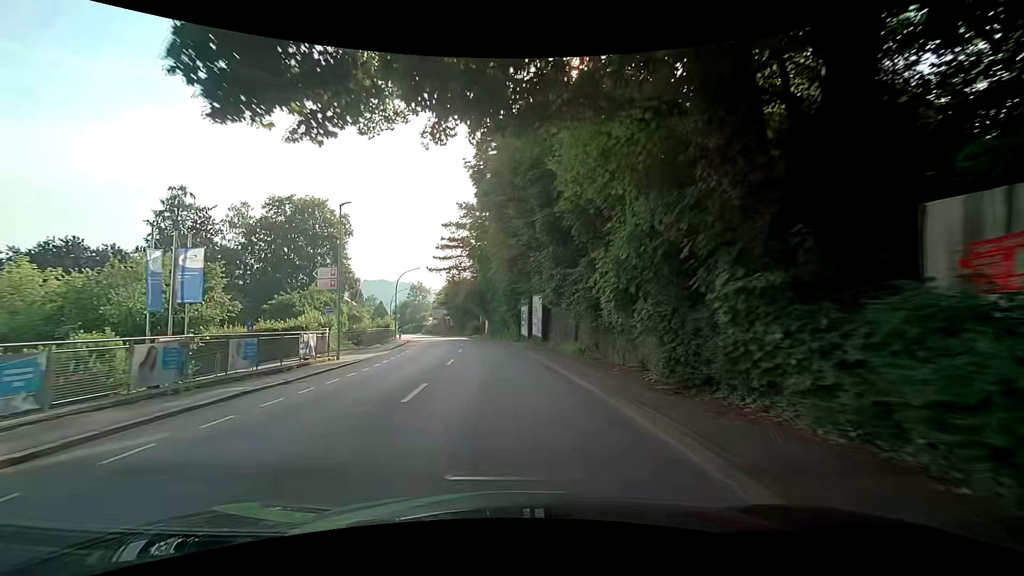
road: tertiary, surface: asphalt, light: Day
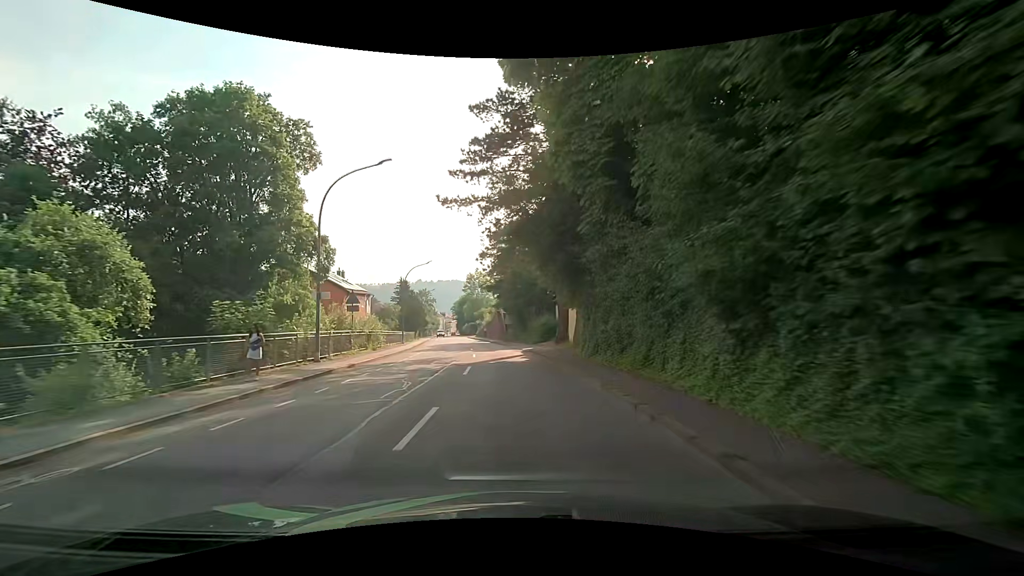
(-1.7, +39.8) m; -8°
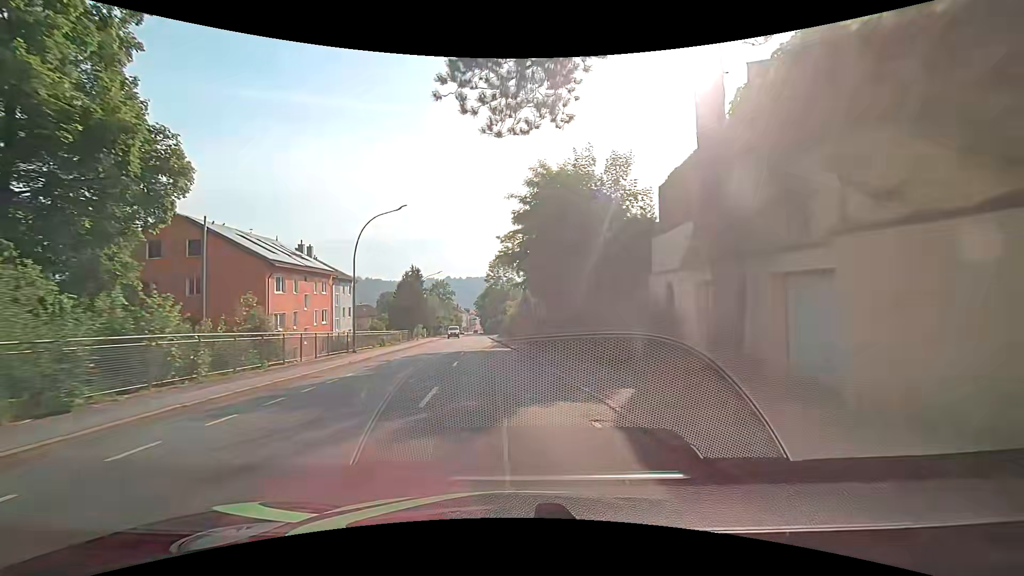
(-0.2, +24.2) m; -2°
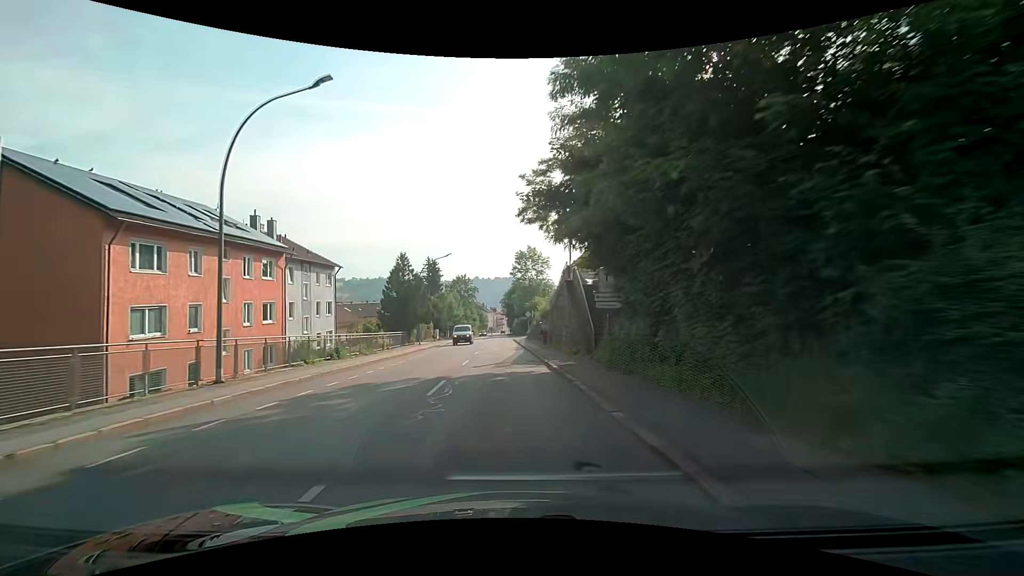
(-0.4, +16.2) m; -3°
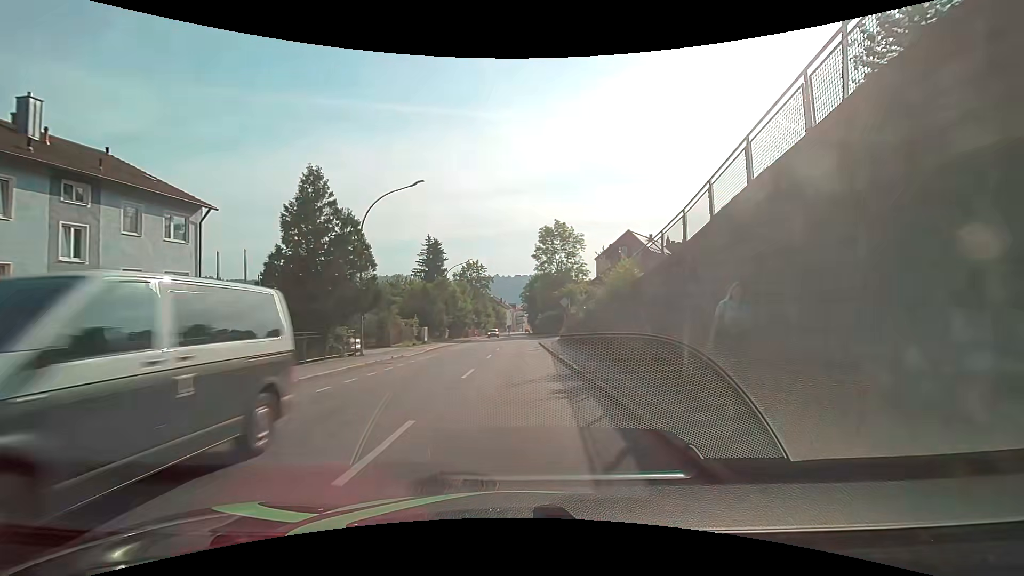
(-0.8, +24.3) m; -4°
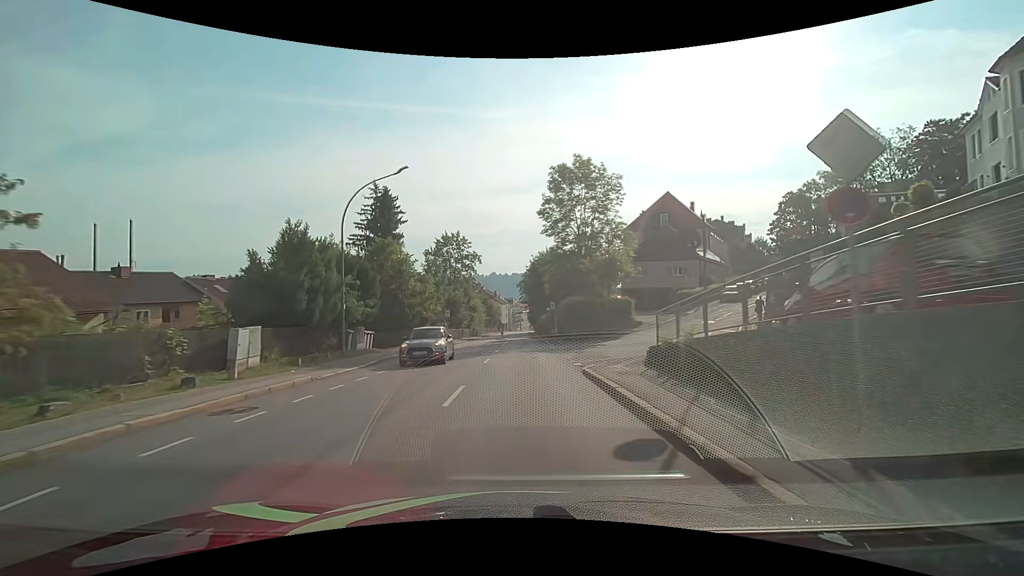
(+0.6, +31.8) m; +1°
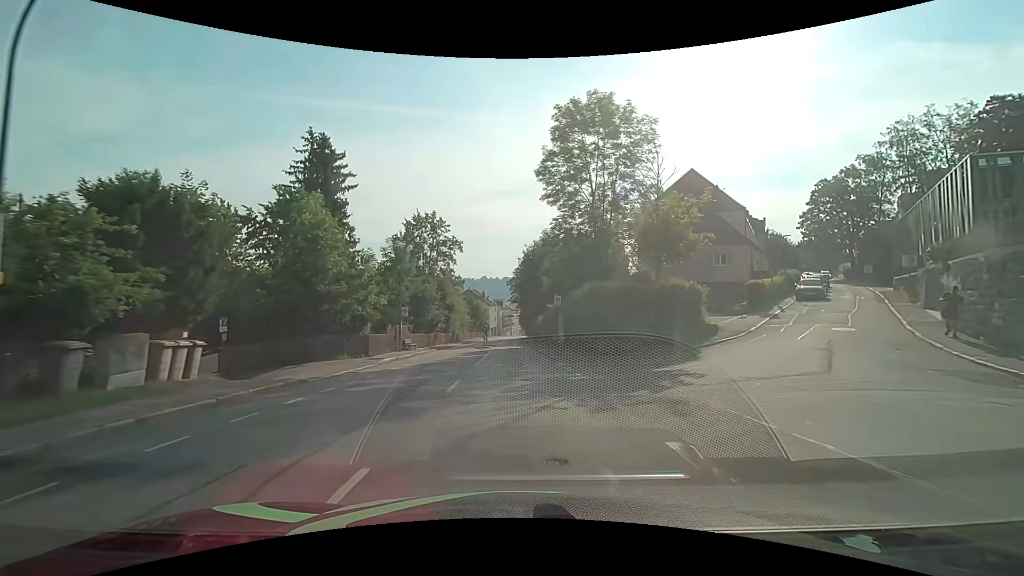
(+0.1, +15.6) m; +1°
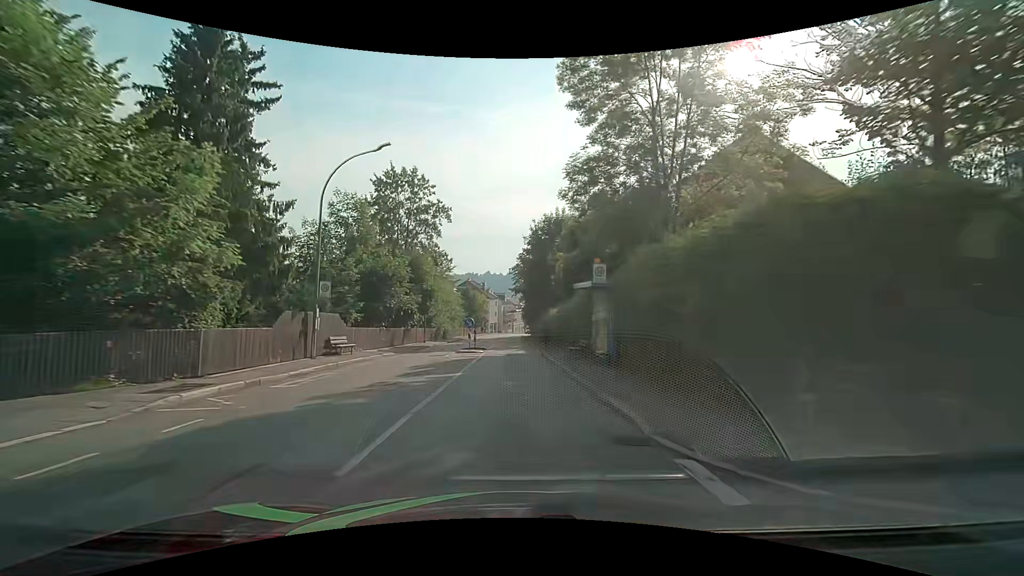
(0.0, +15.3) m; 0°
(0, +10) (0, +20) (0, +30) (0, +40) (0, +50) (0, +60) (0, +70) (-1, +80) (0, +90) (0, +100) m
